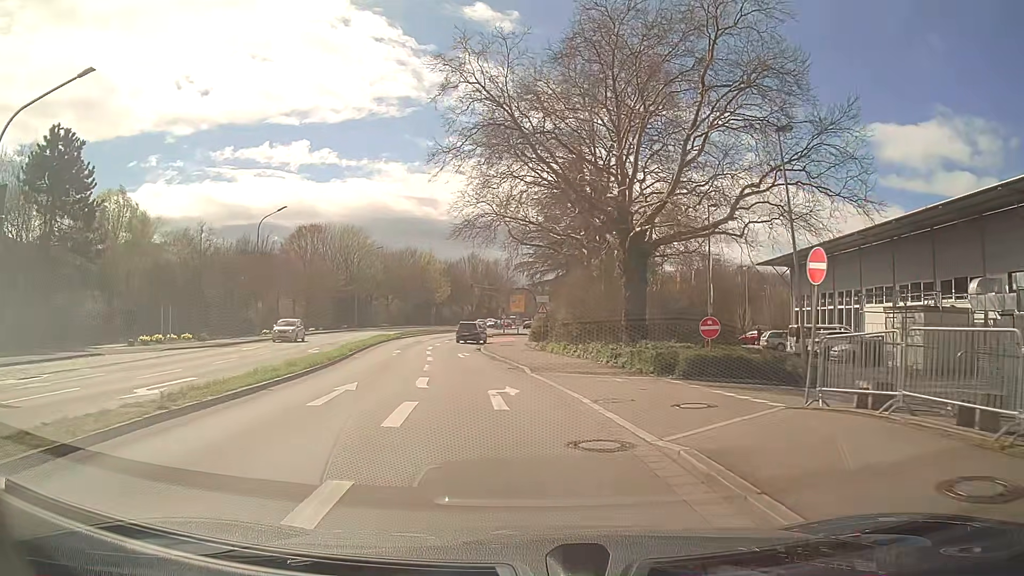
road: tertiary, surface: asphalt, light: Day
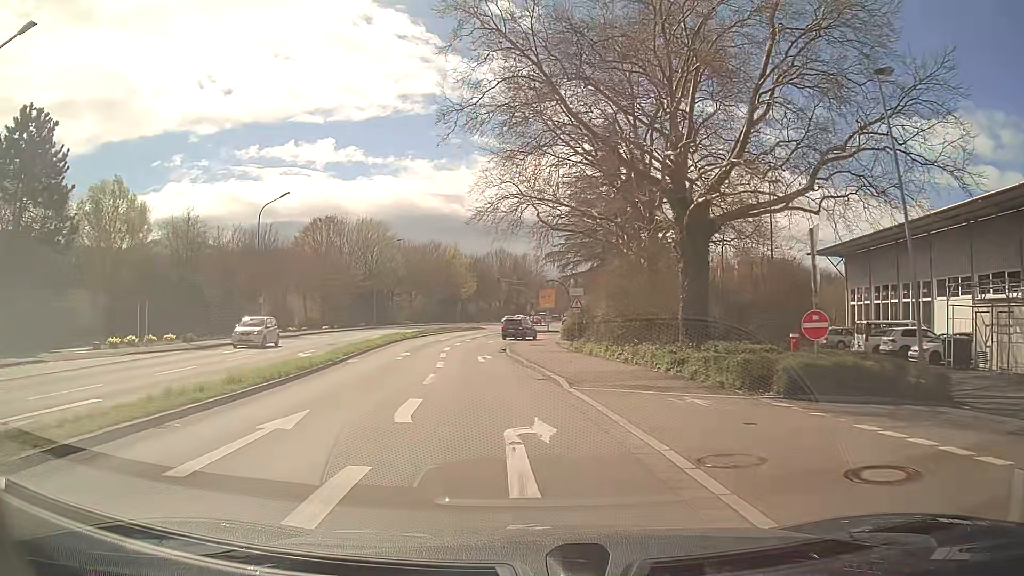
(-0.2, +5.5) m; -3°
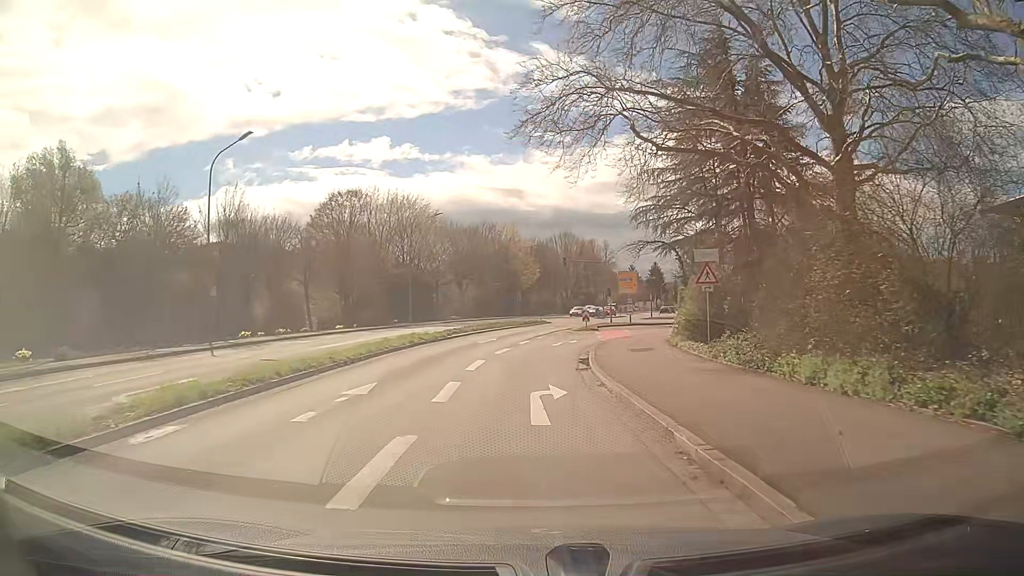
(-0.9, +16.8) m; -5°
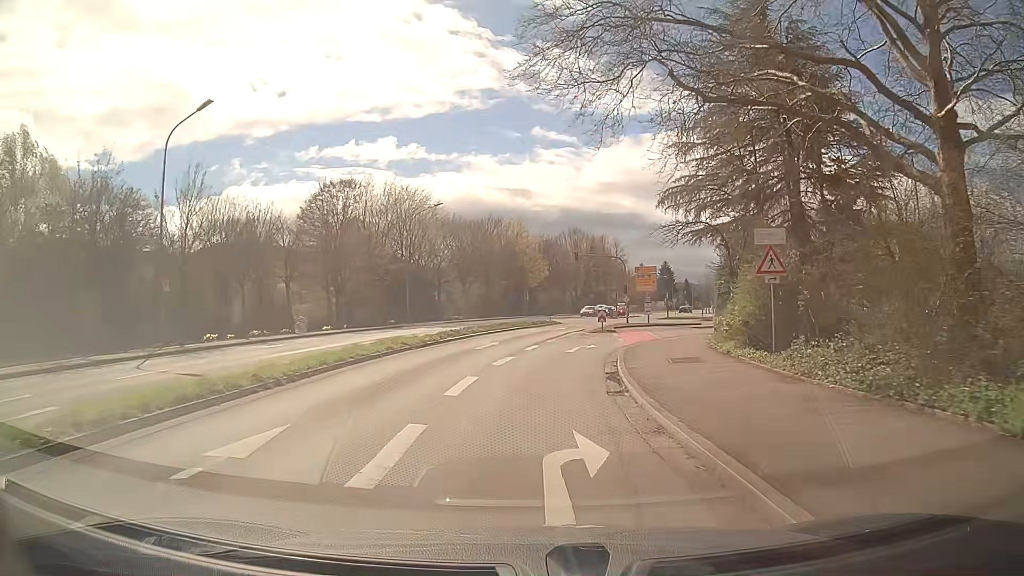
(-0.1, +5.4) m; -1°
(0, +10) (+1, +20) (+2, +30) (+7, +39) (+13, +46) (+22, +51) (+31, +54) (+41, +55) (+51, +54) (+61, +53) m
